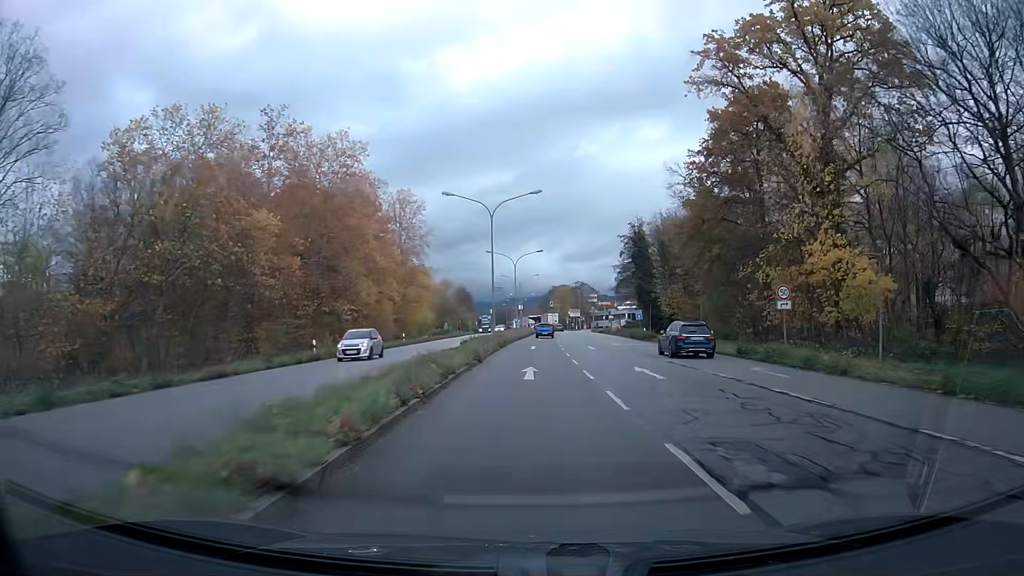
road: primary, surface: asphalt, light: Day
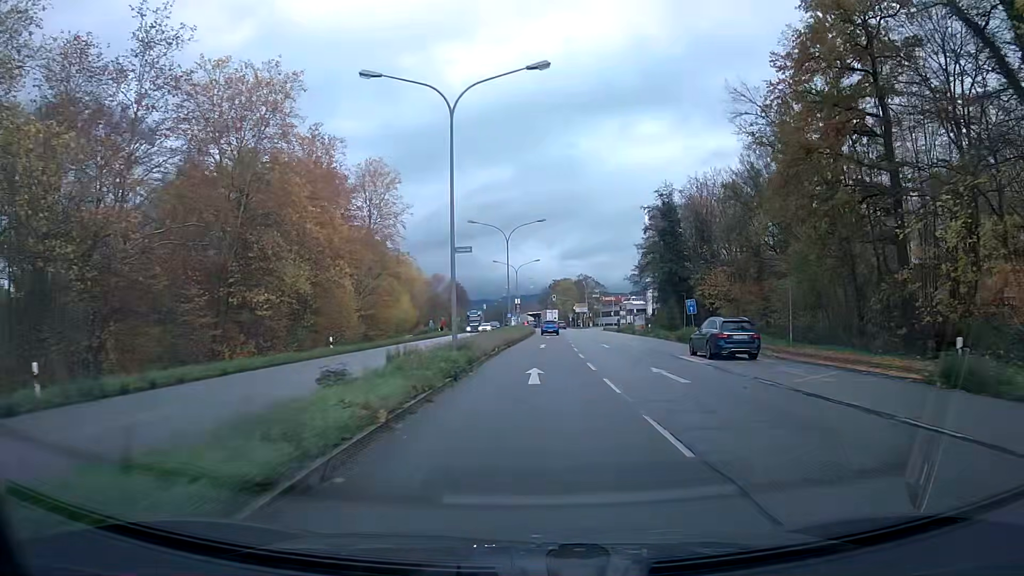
(0.0, +21.7) m; 0°
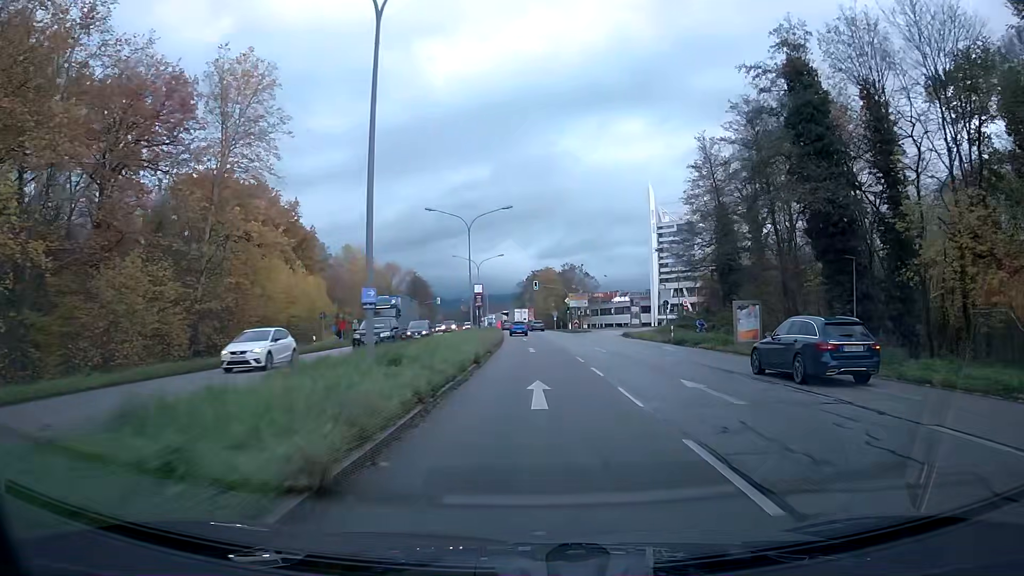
(+0.9, +43.5) m; +2°
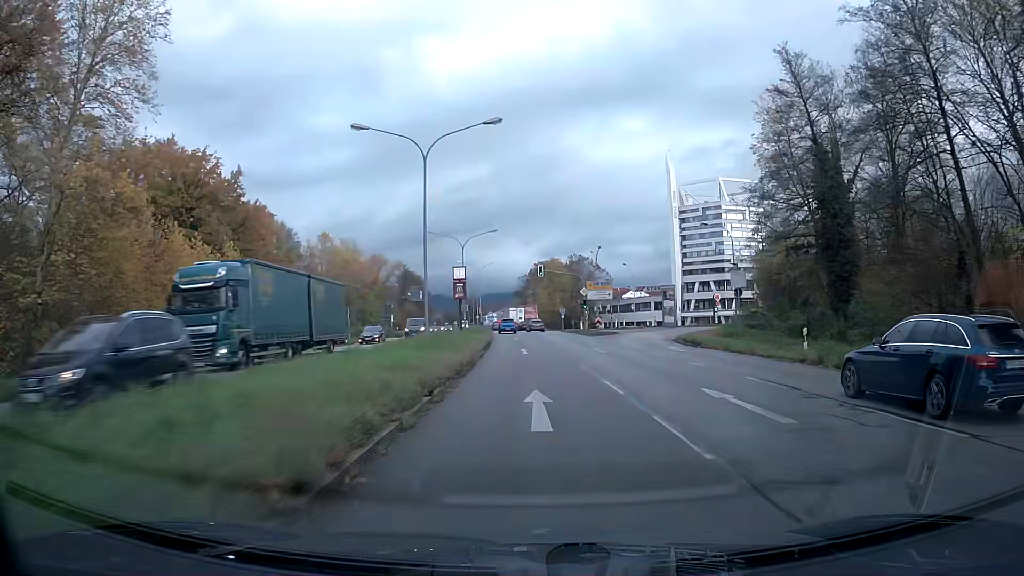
(-0.1, +21.7) m; 0°
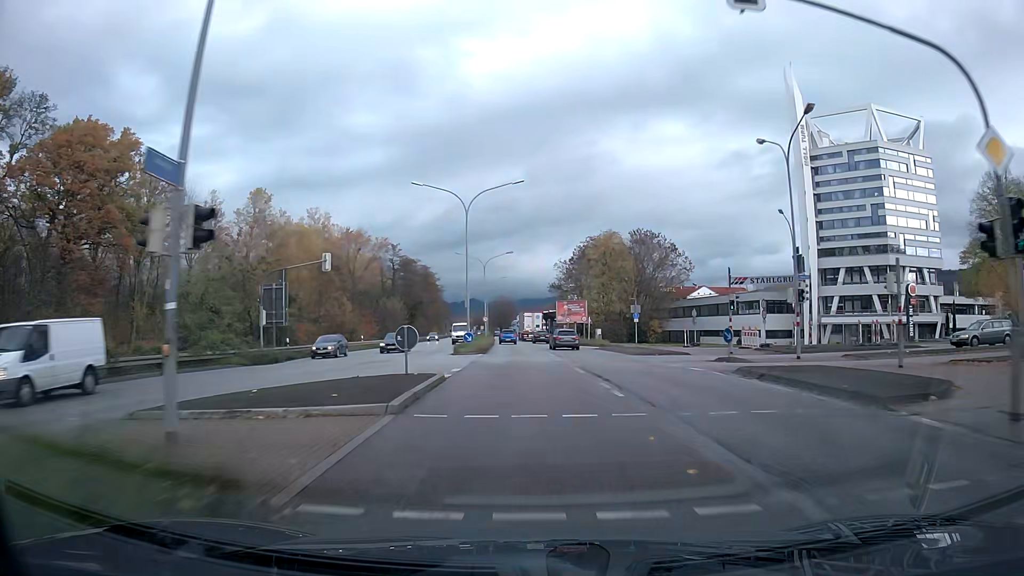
(-1.5, +54.4) m; -3°
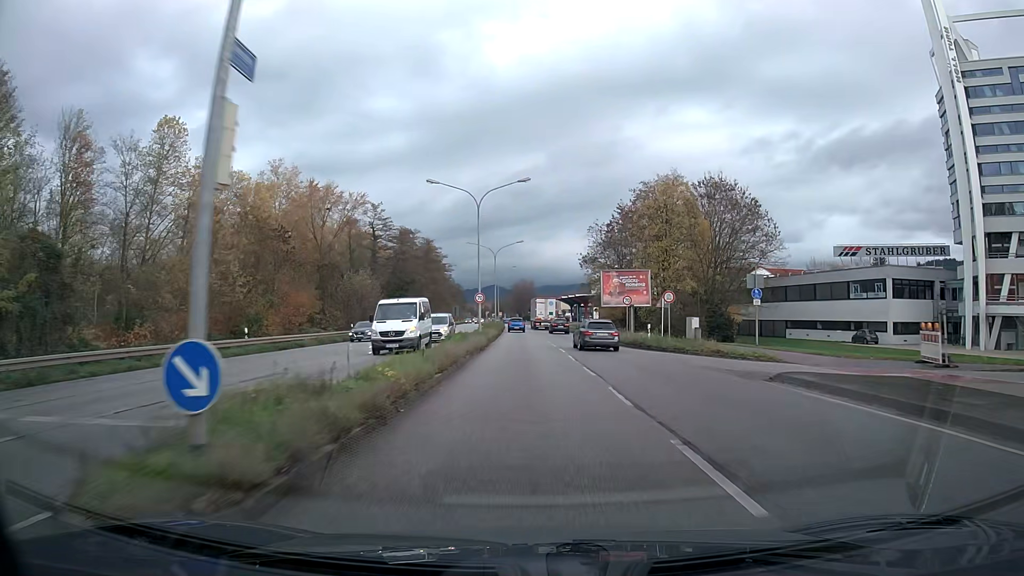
(-0.5, +32.2) m; -2°
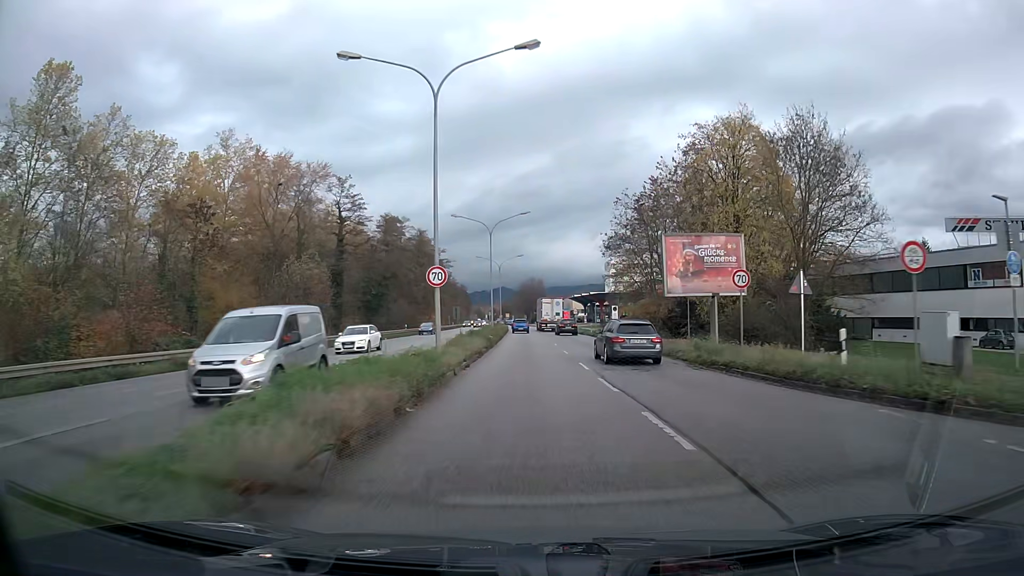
(-0.1, +21.4) m; -1°
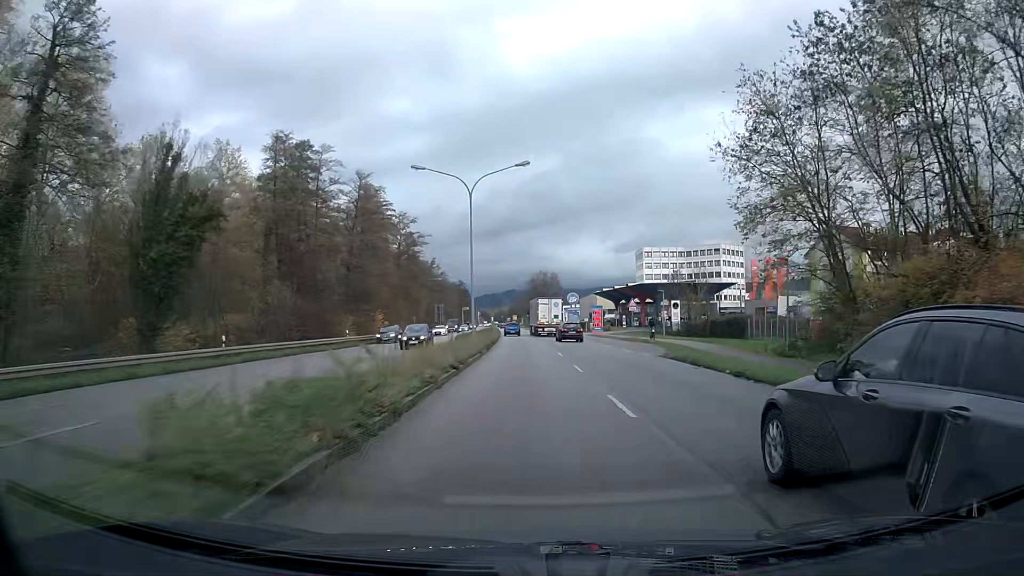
(-0.5, +53.7) m; -1°
